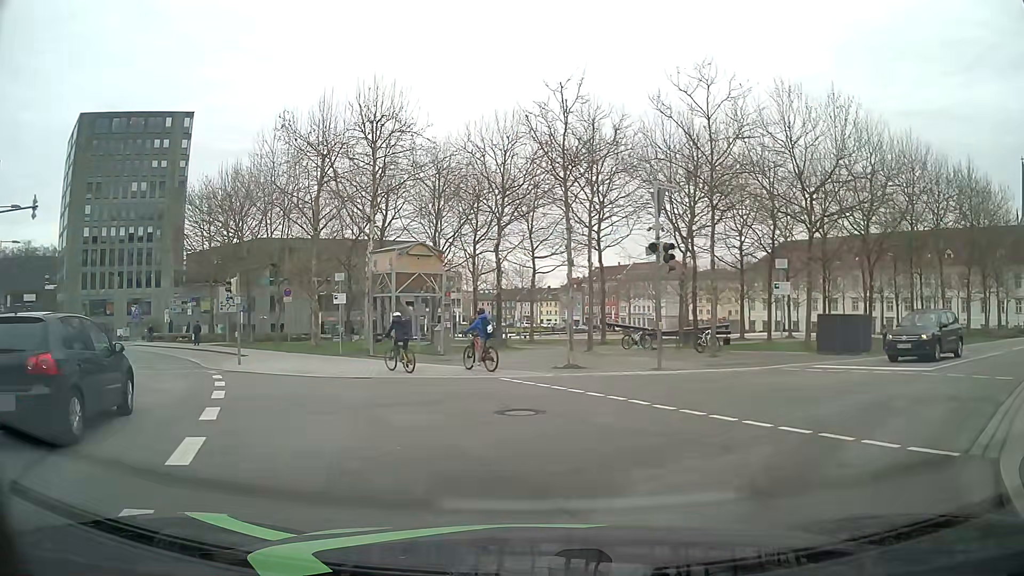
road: tertiary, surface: asphalt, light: Day
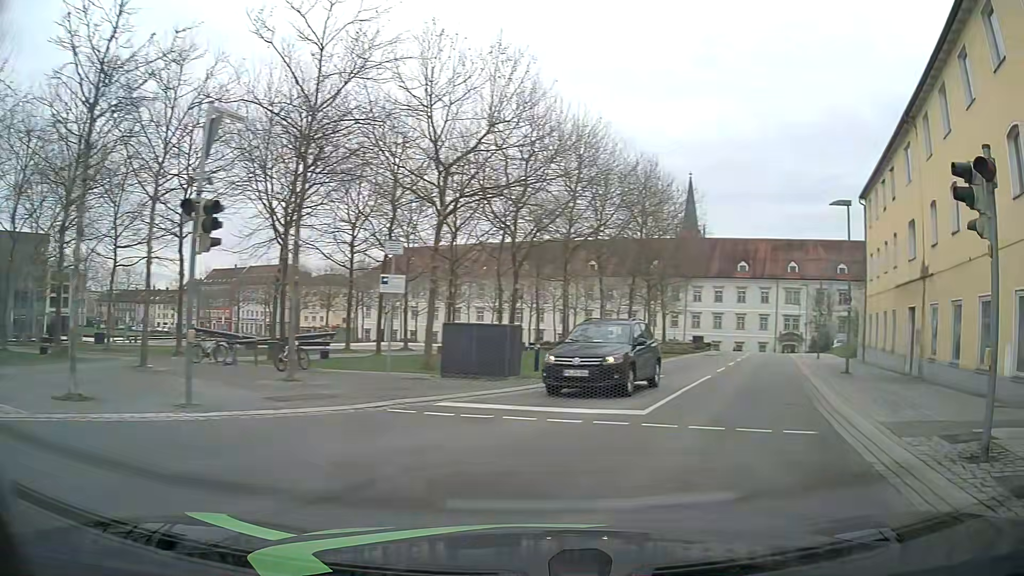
(+1.9, +7.0) m; +34°
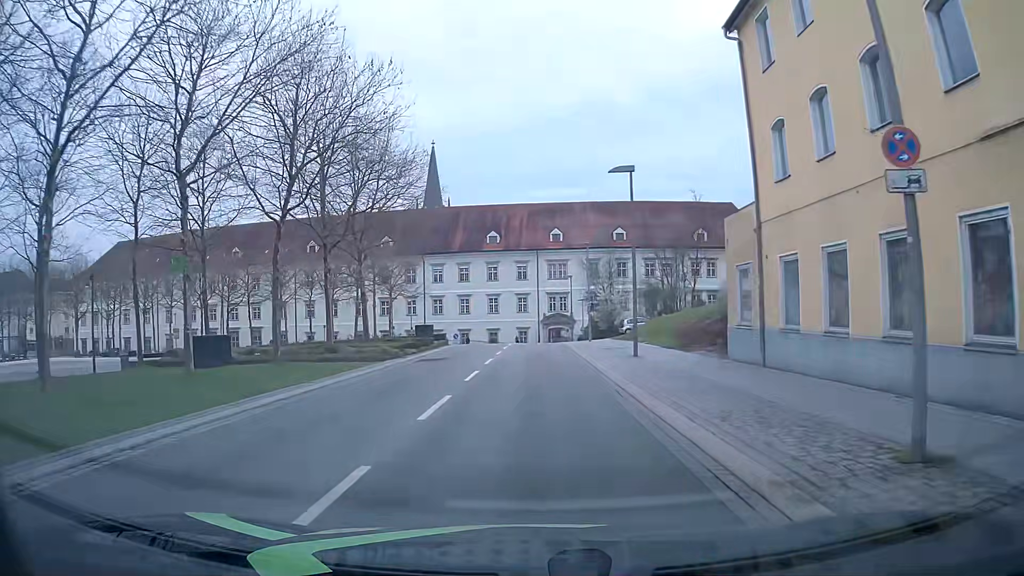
(+6.7, +20.4) m; +22°
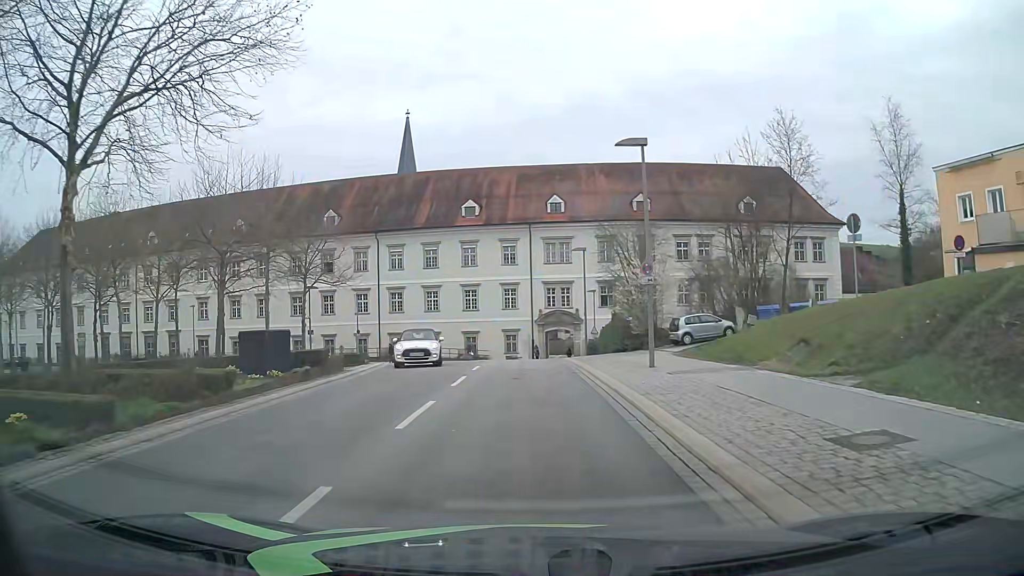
(0.0, +24.7) m; -1°
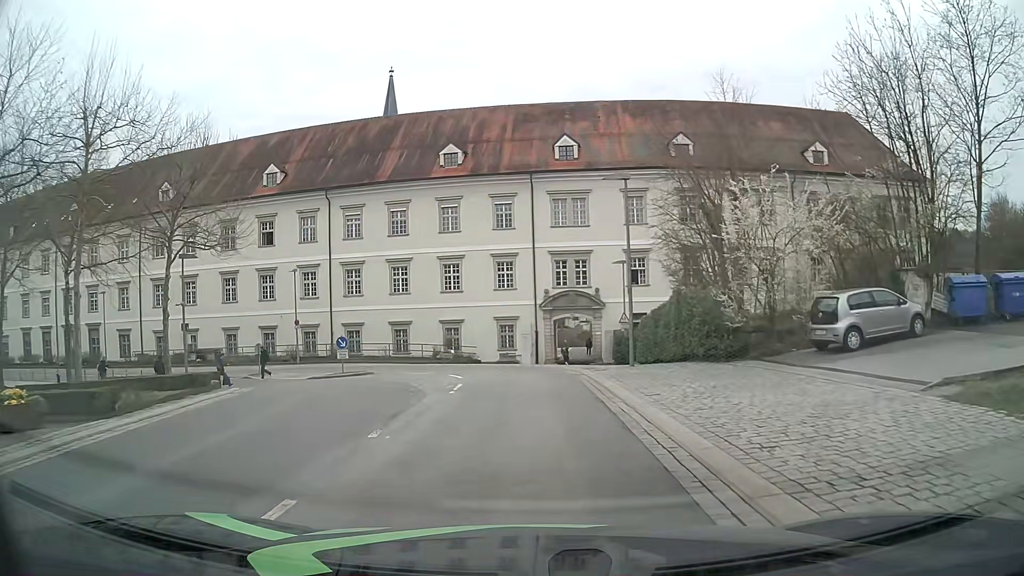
(+0.3, +18.2) m; +1°
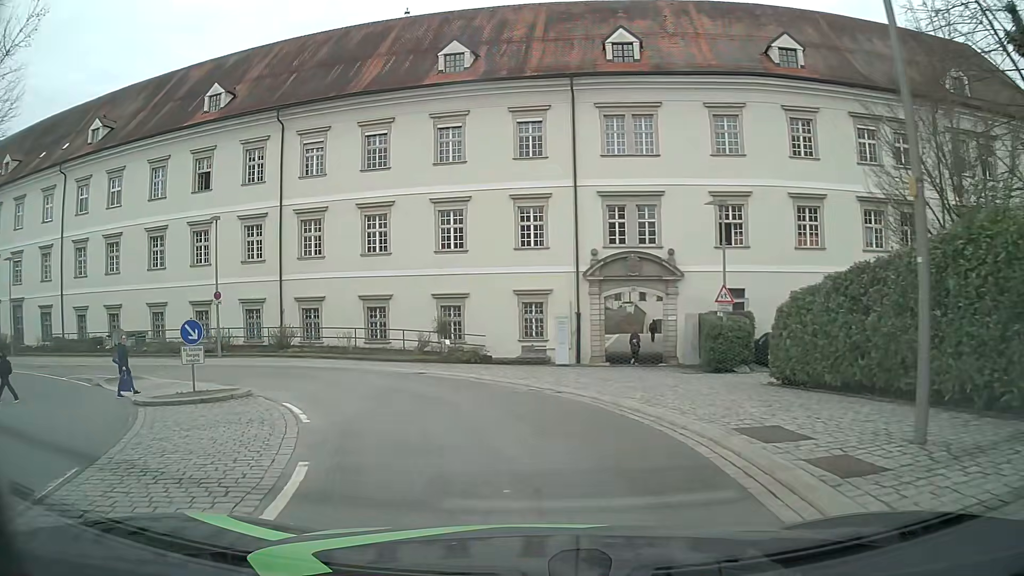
(-0.4, +16.9) m; -3°
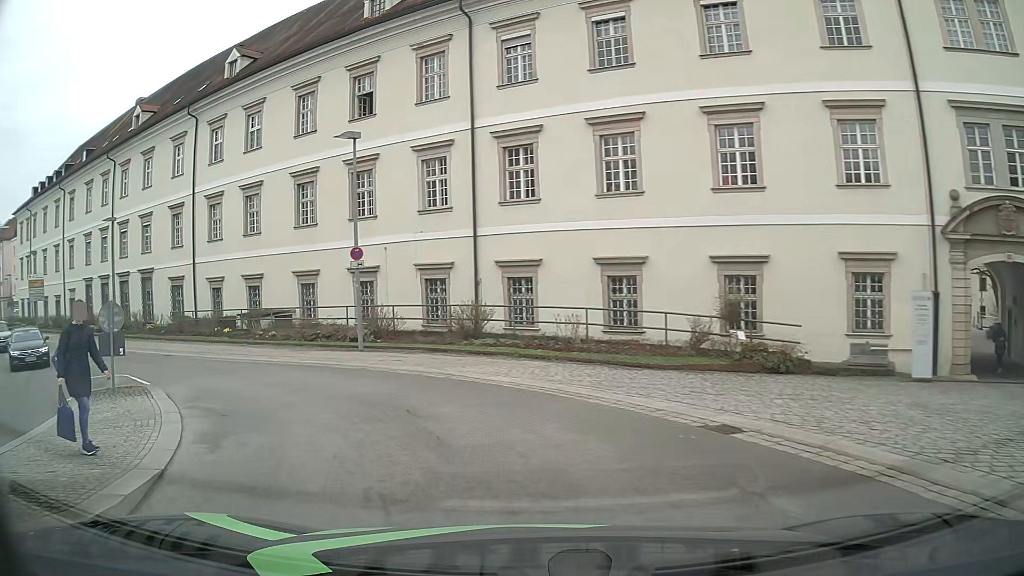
(-2.0, +12.6) m; -22°
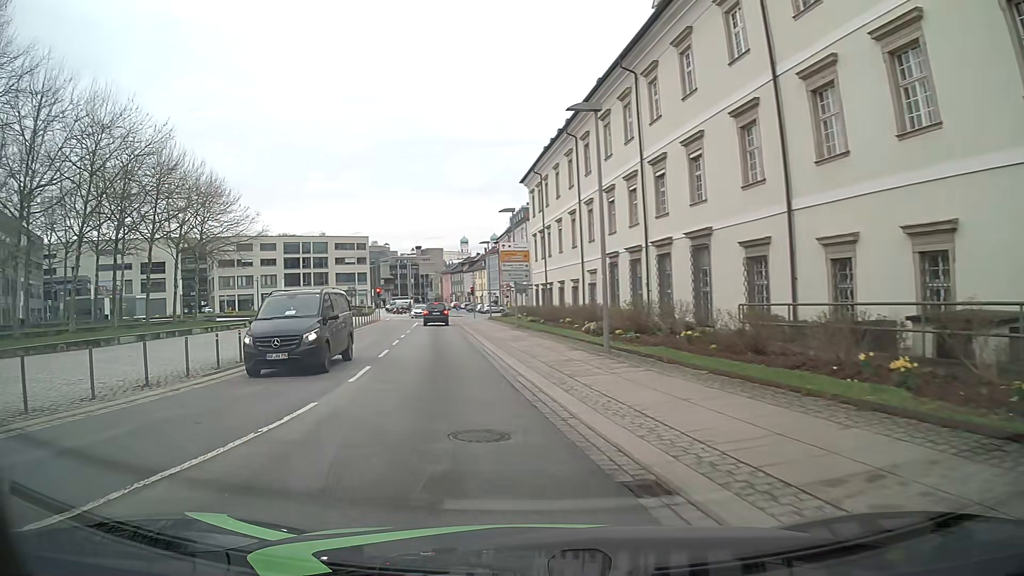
(-8.6, +18.8) m; -51°
